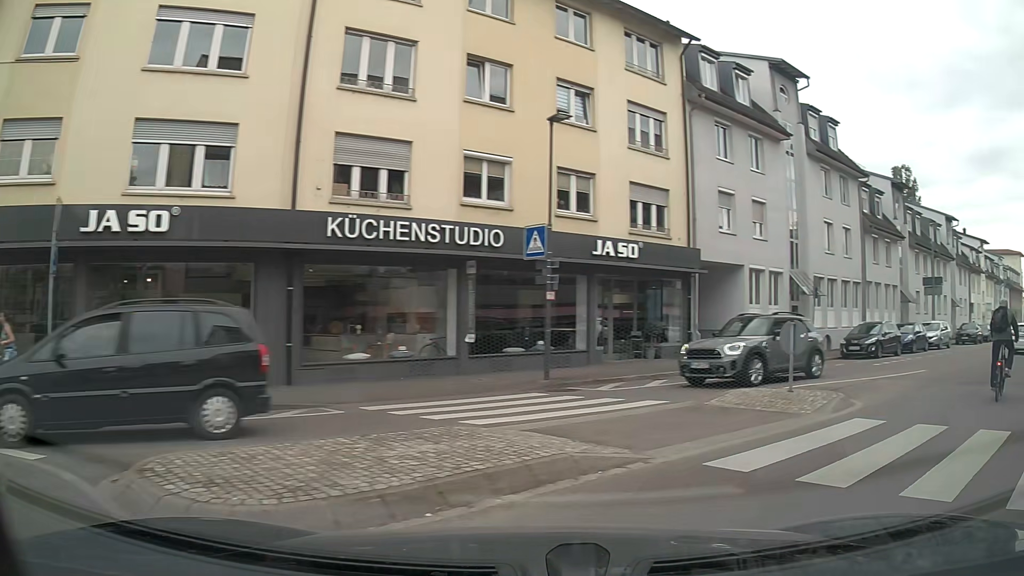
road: tertiary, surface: asphalt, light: Day
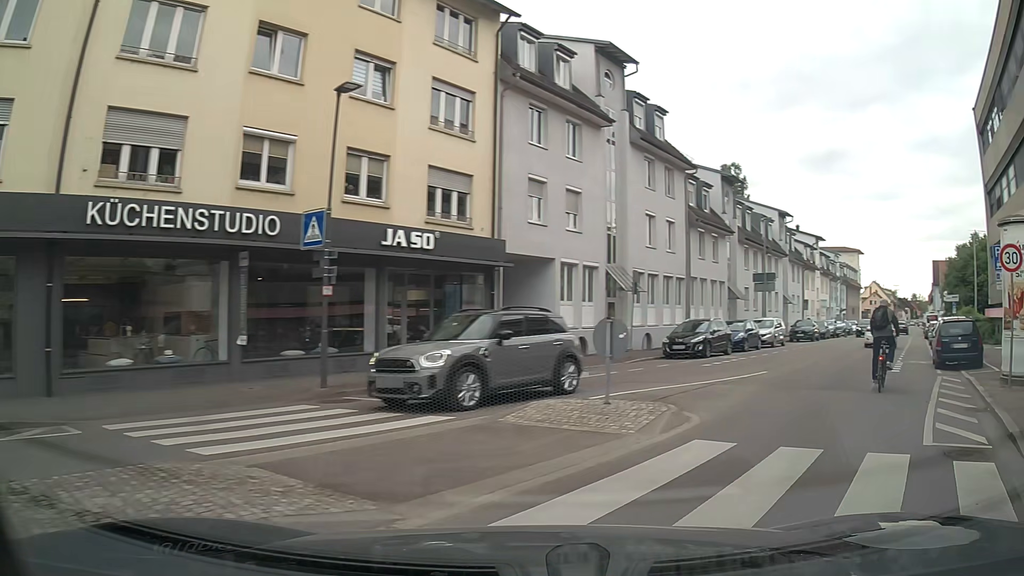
(+0.4, +2.1) m; +18°
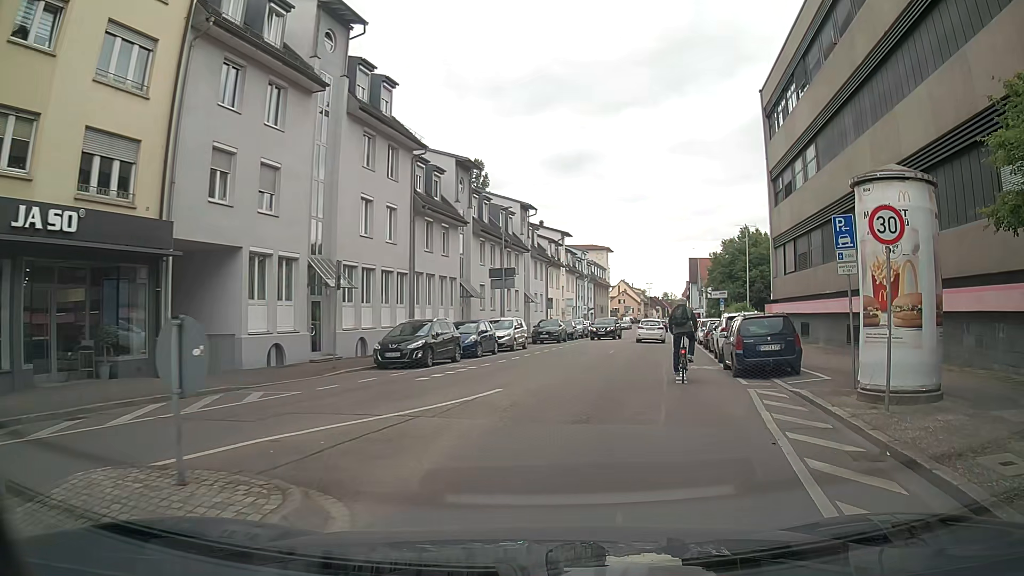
(+1.2, +4.8) m; +24°
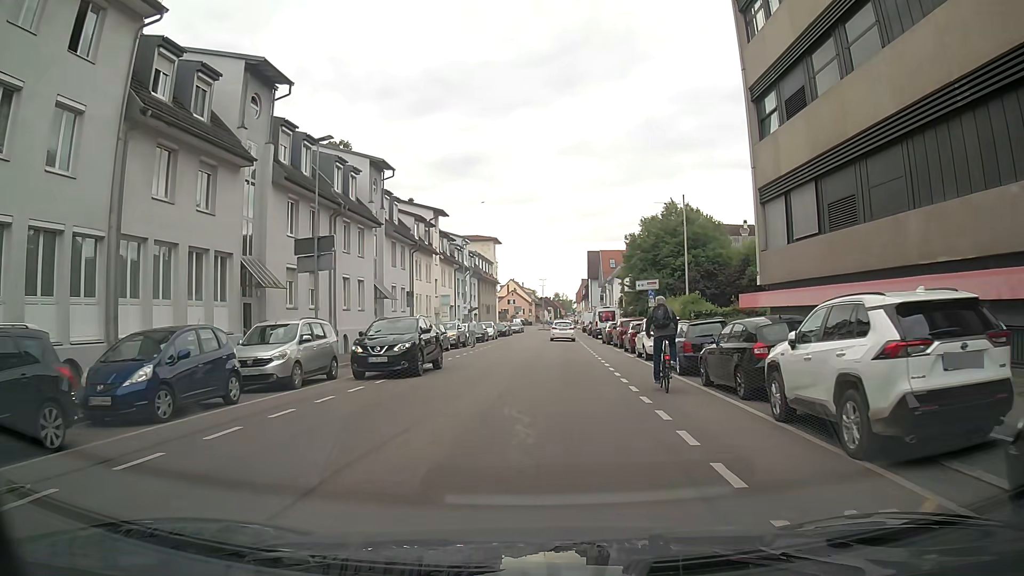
(+1.6, +16.8) m; +8°
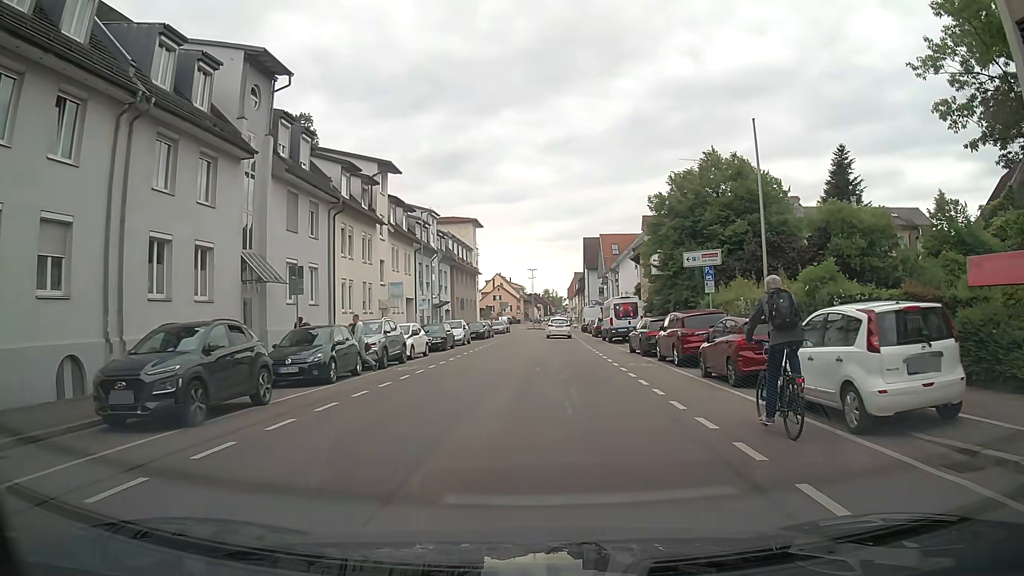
(+0.2, +17.3) m; 0°
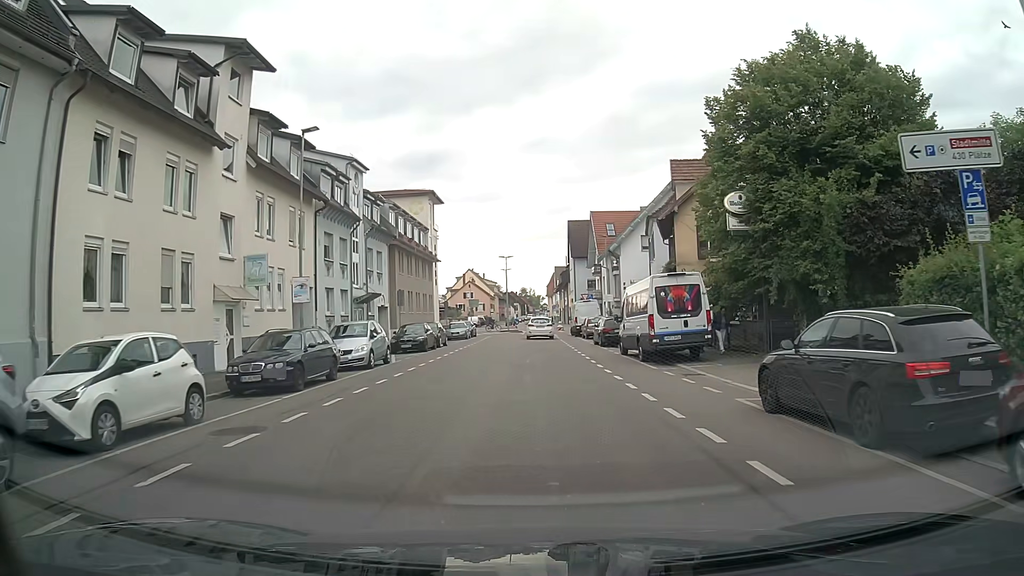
(+0.5, +19.2) m; +2°
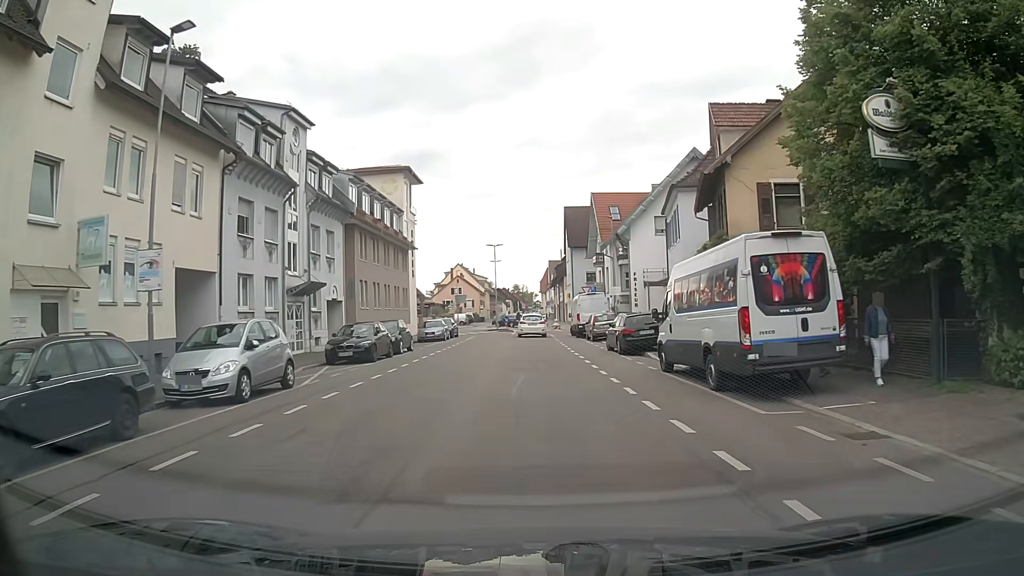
(+0.1, +9.5) m; +1°
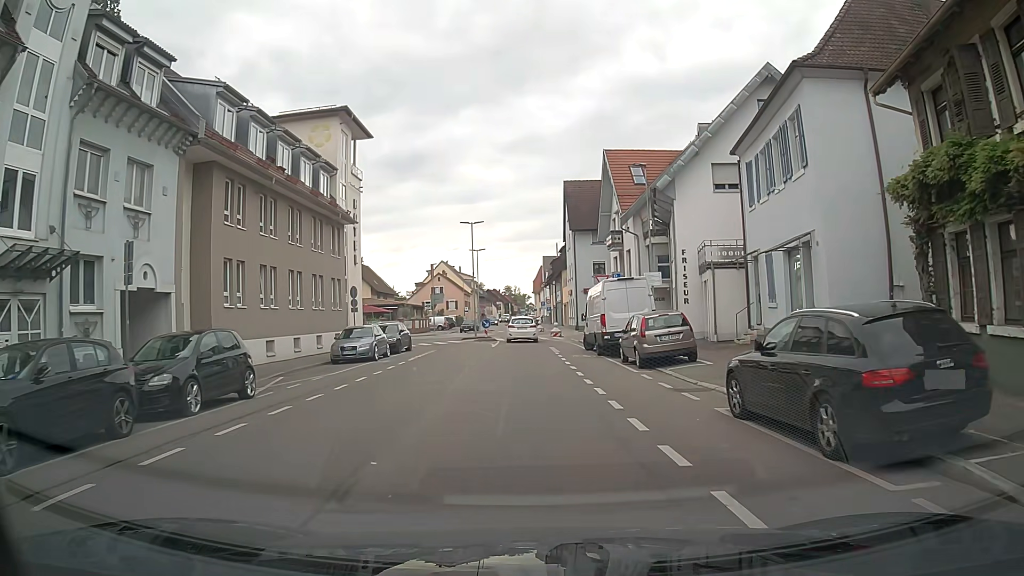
(+0.2, +17.6) m; +1°
